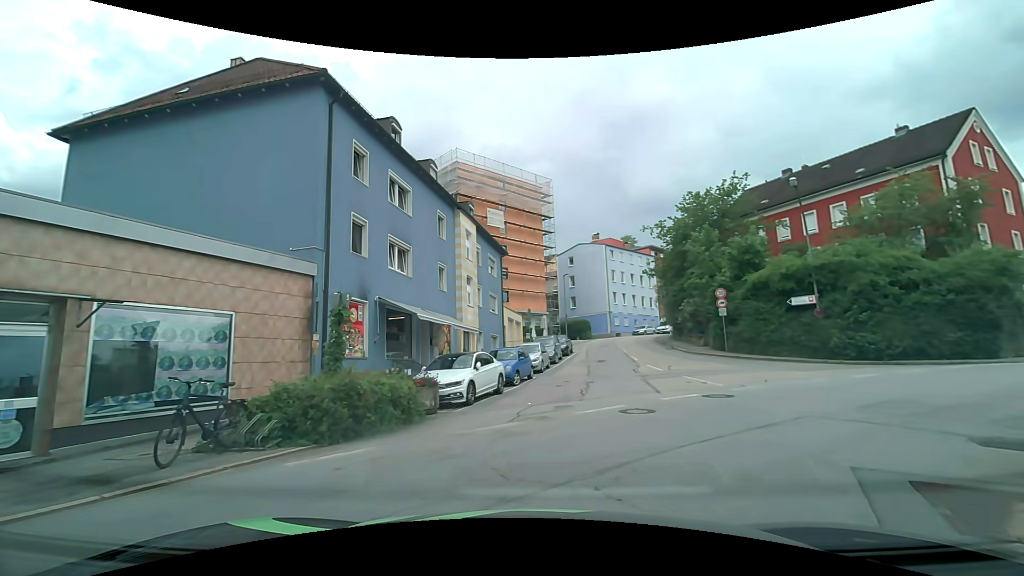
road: residential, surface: asphalt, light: Day
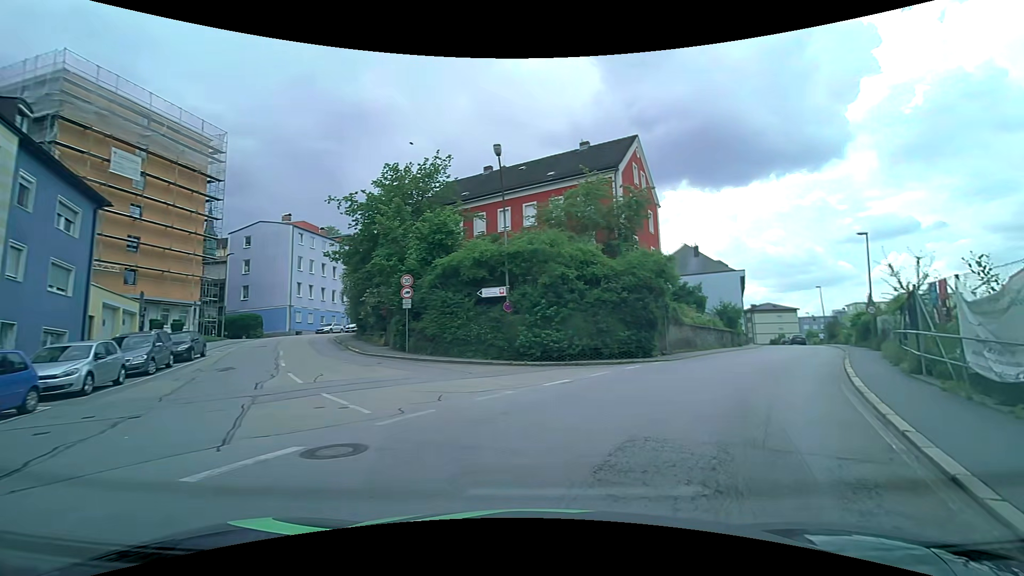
(+2.6, +7.4) m; +34°
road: tertiary
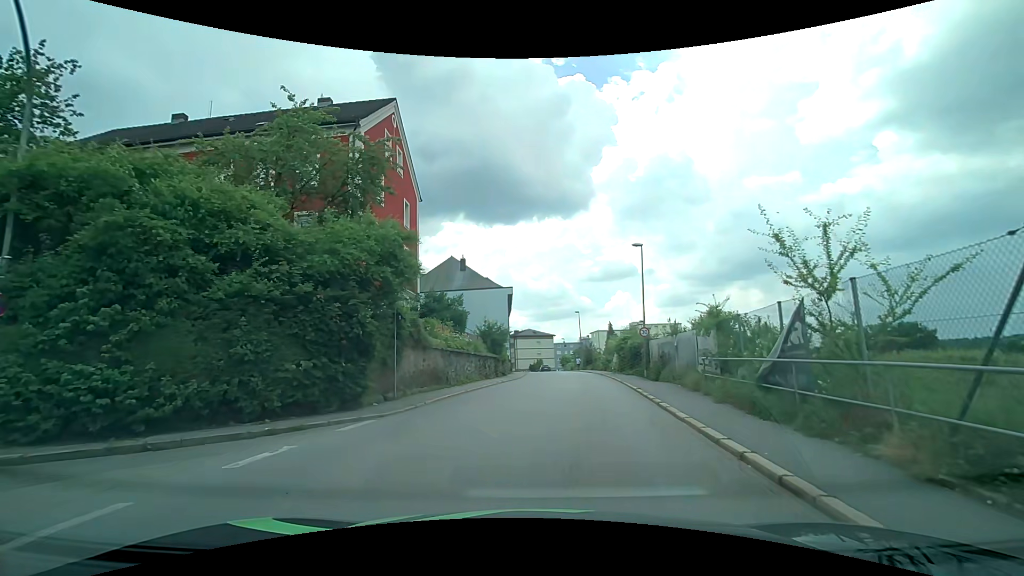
(+3.4, +10.8) m; +26°
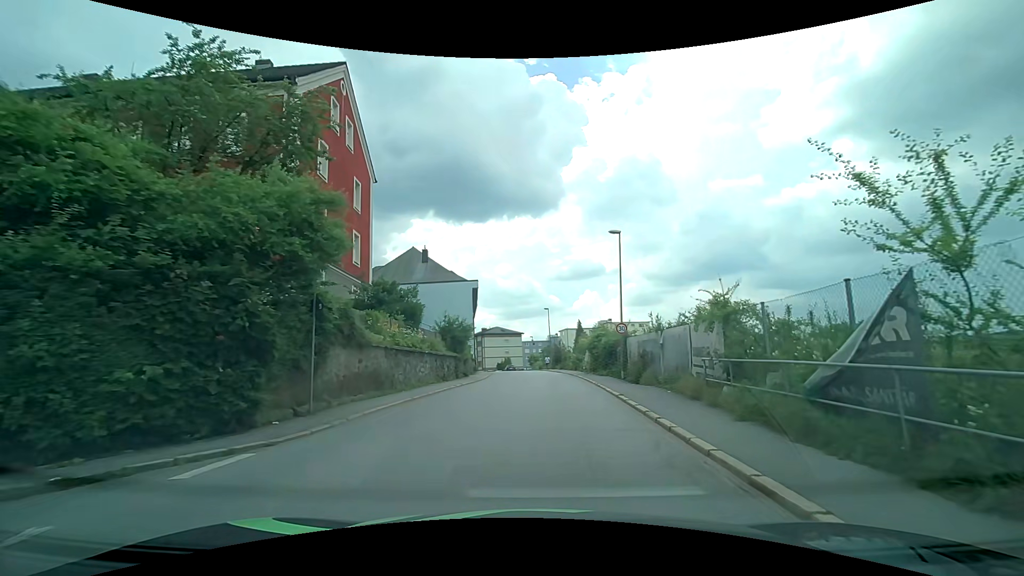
(+0.1, +3.4) m; +3°
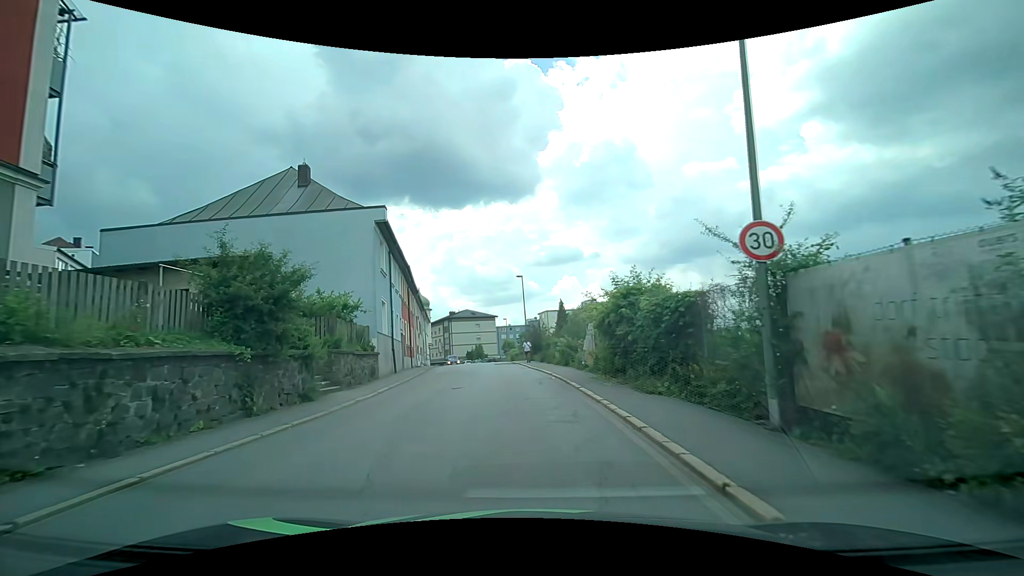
(+1.1, +19.2) m; +2°
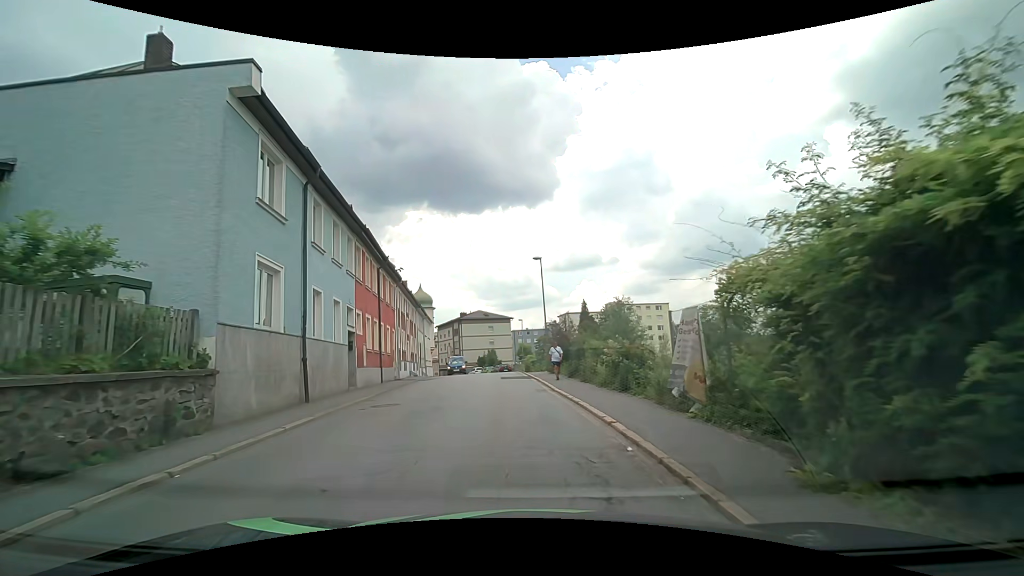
(0.0, +12.2) m; -2°
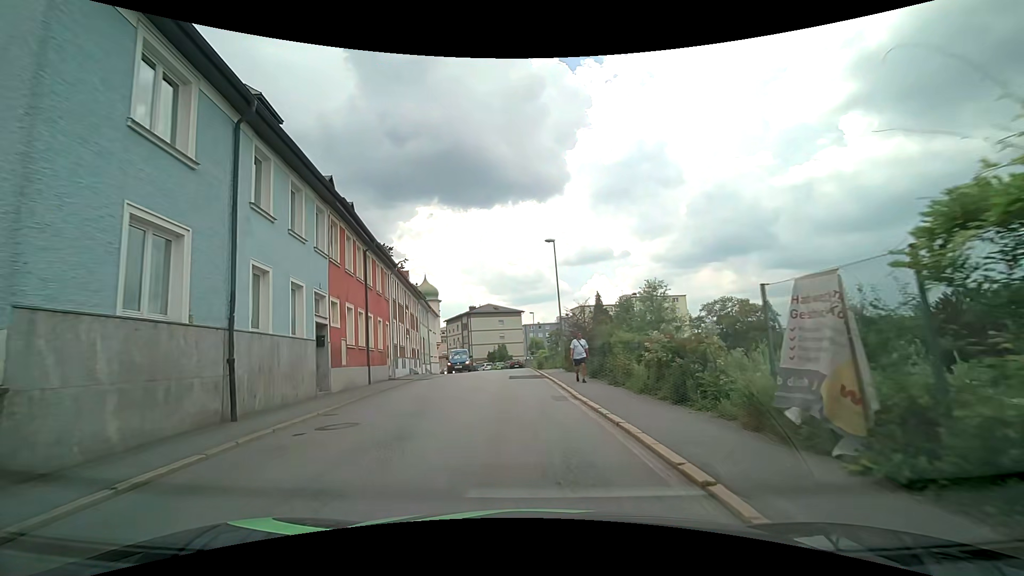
(0.0, +4.2) m; 0°
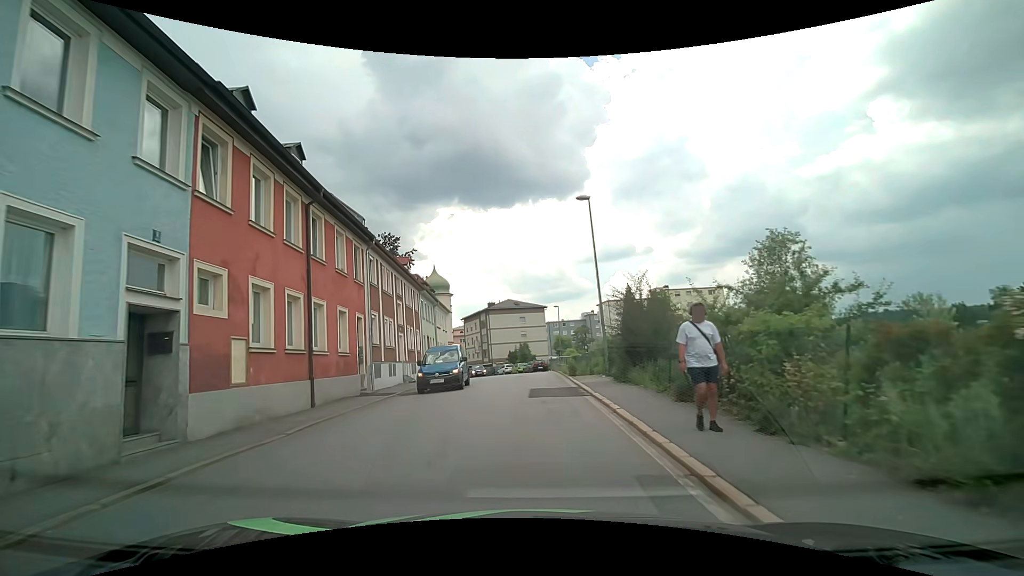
(-0.2, +8.6) m; -4°
(0, +10) (0, +20) (0, +30) (0, +40) (0, +50) (-2, +60) (-4, +70) (-7, +79) (-11, +88) (-16, +97) m
